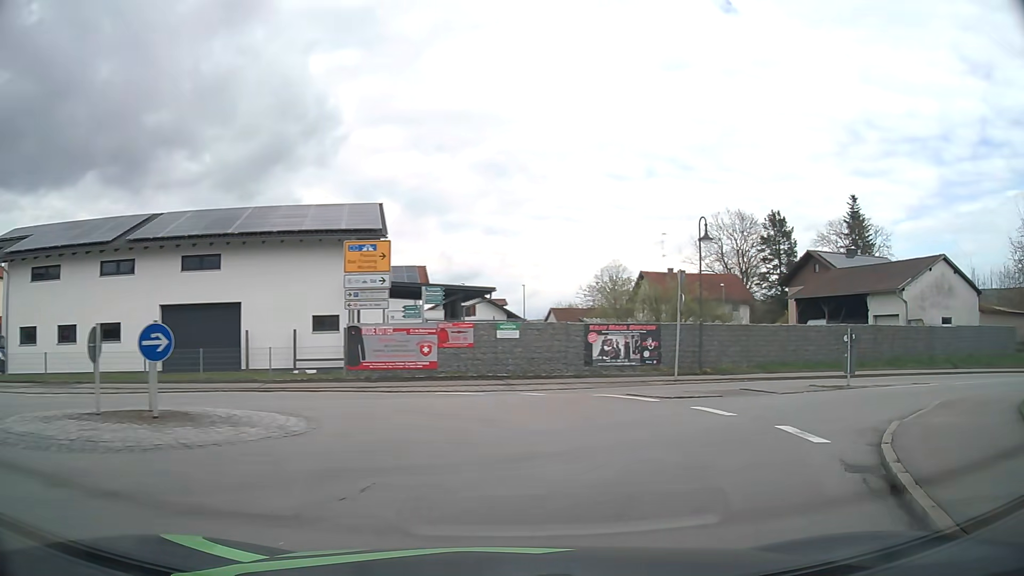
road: secondary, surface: asphalt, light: Day
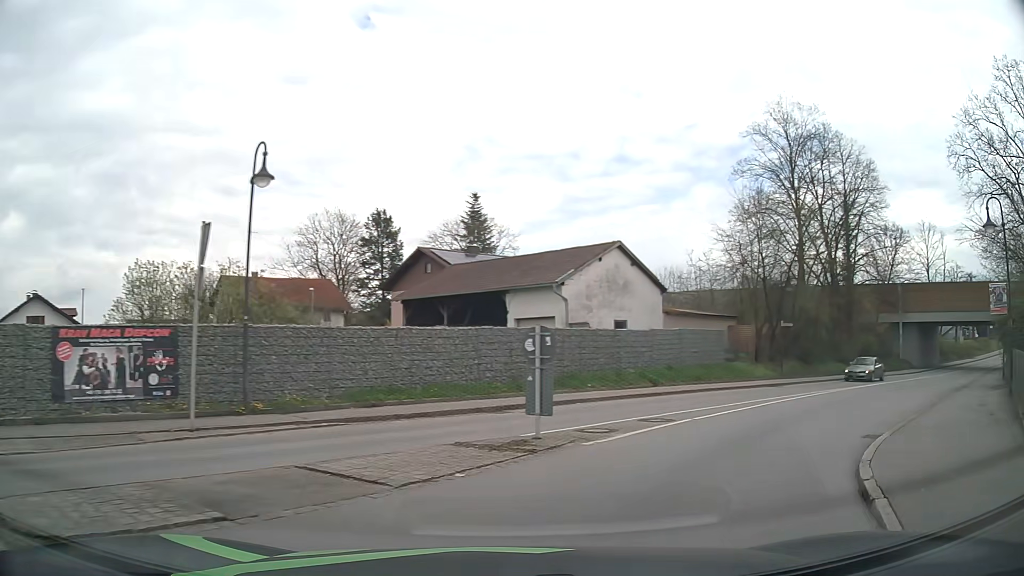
(+3.3, +10.4) m; +34°
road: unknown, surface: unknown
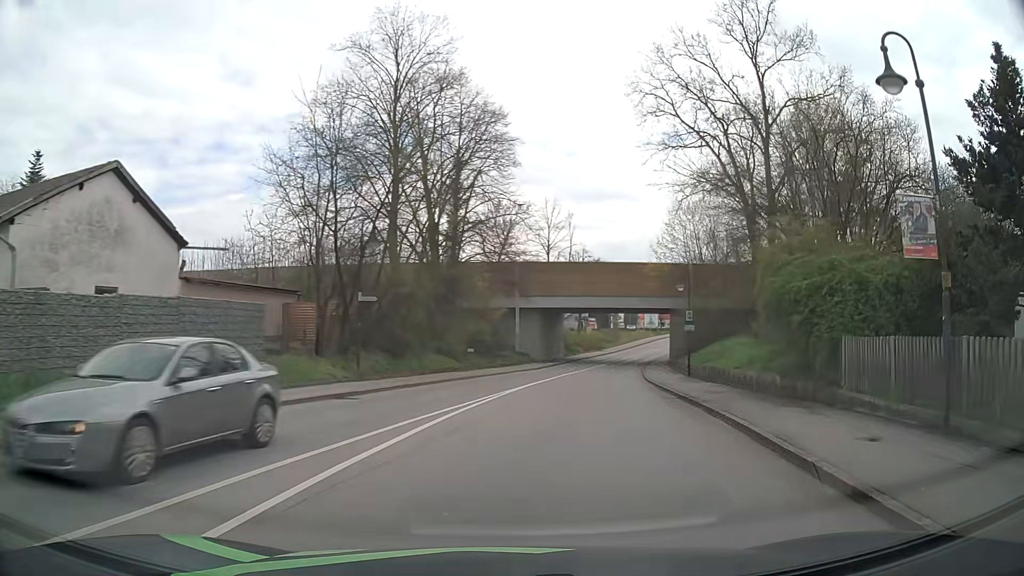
(+4.7, +12.5) m; +37°
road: secondary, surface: asphalt
(+1, +10) (+2, +20) (+3, +30) (+5, +40) (+7, +49) (+9, +59) (+12, +69) (+16, +78) (+19, +88) (+23, +97) m
